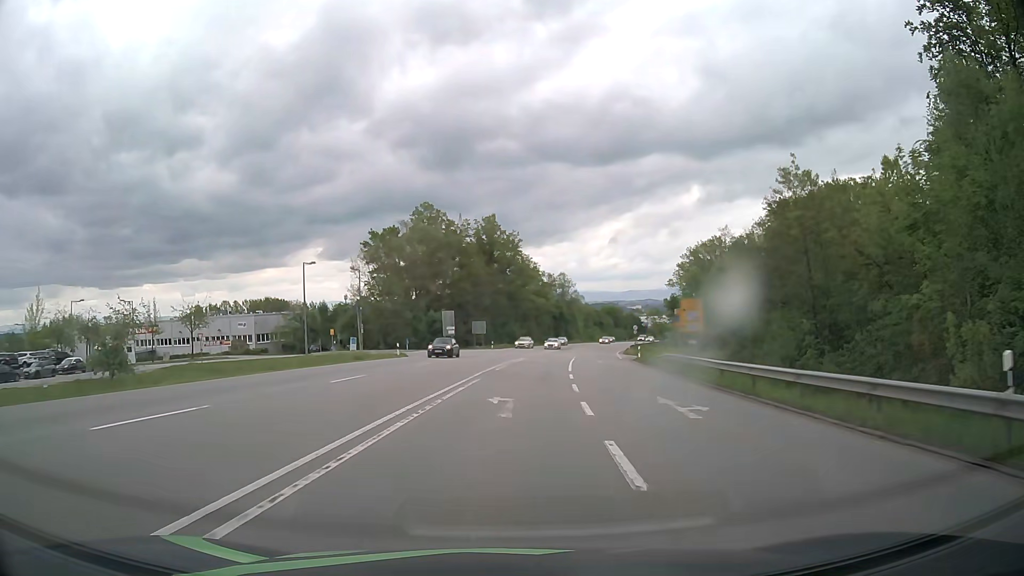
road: secondary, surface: asphalt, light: Day
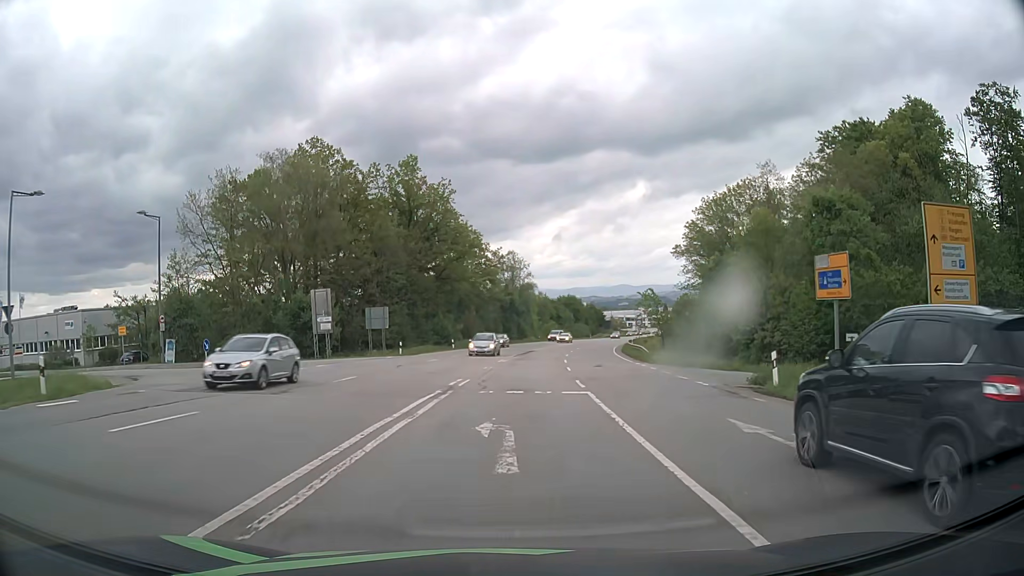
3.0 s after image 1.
(+1.6, +35.6) m; +4°
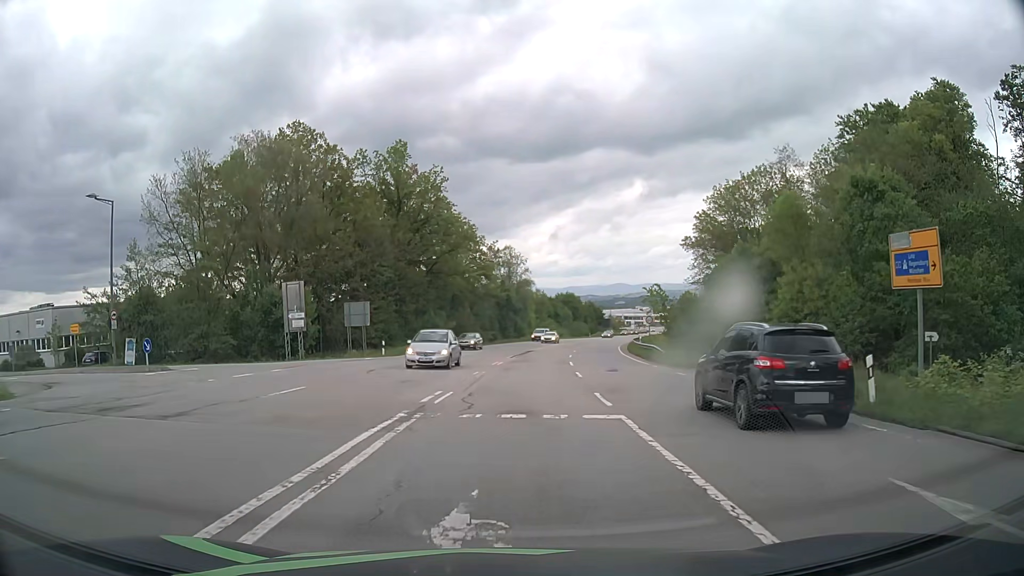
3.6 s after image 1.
(0.0, +5.3) m; 0°
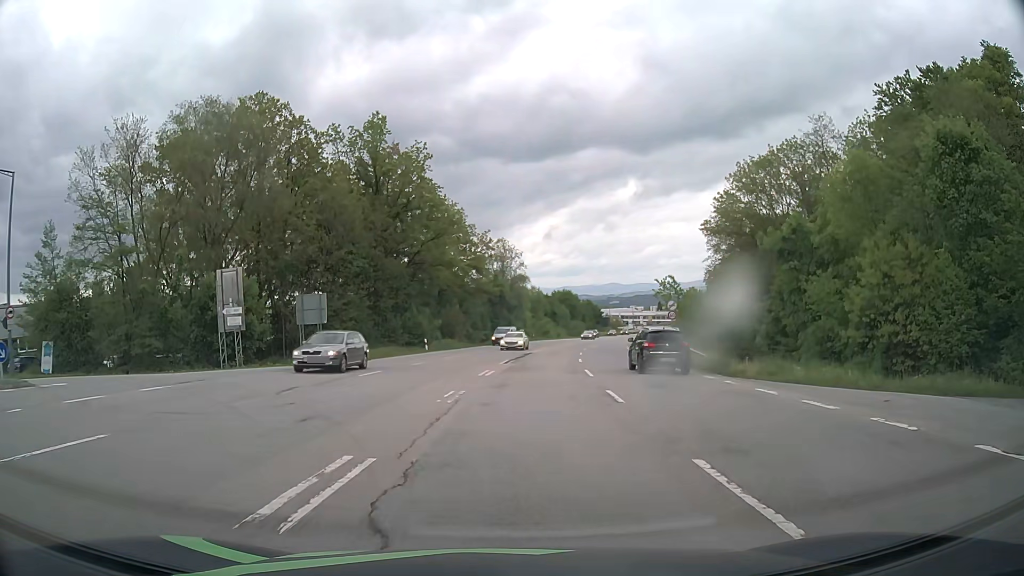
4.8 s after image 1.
(+0.1, +8.8) m; +1°
(0, +10) (-4, +18) (-14, +21) (-24, +21) (-34, +22) (-44, +23) (-54, +24) (-64, +26) (-74, +28) (-83, +30) m
